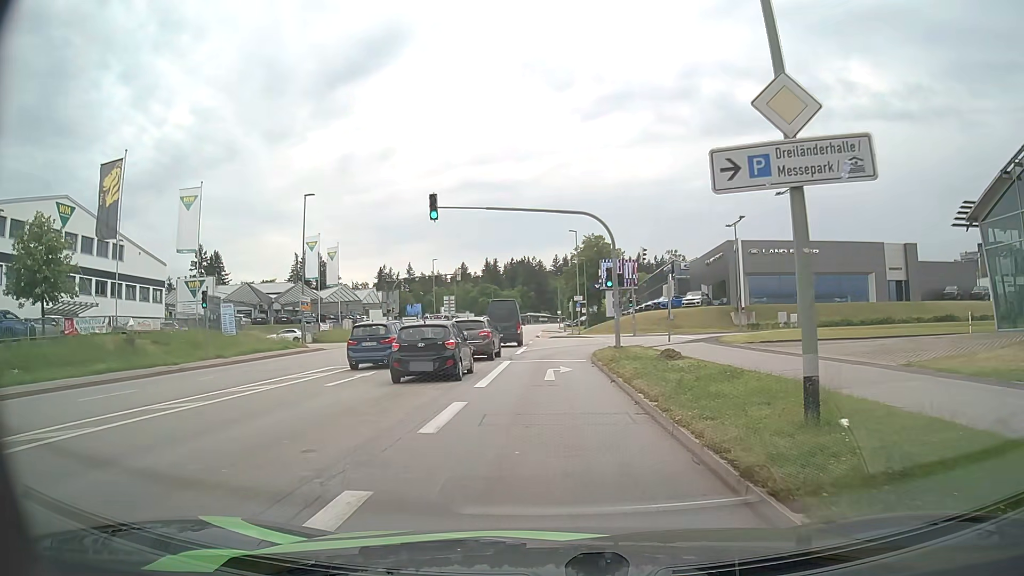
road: tertiary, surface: asphalt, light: Day
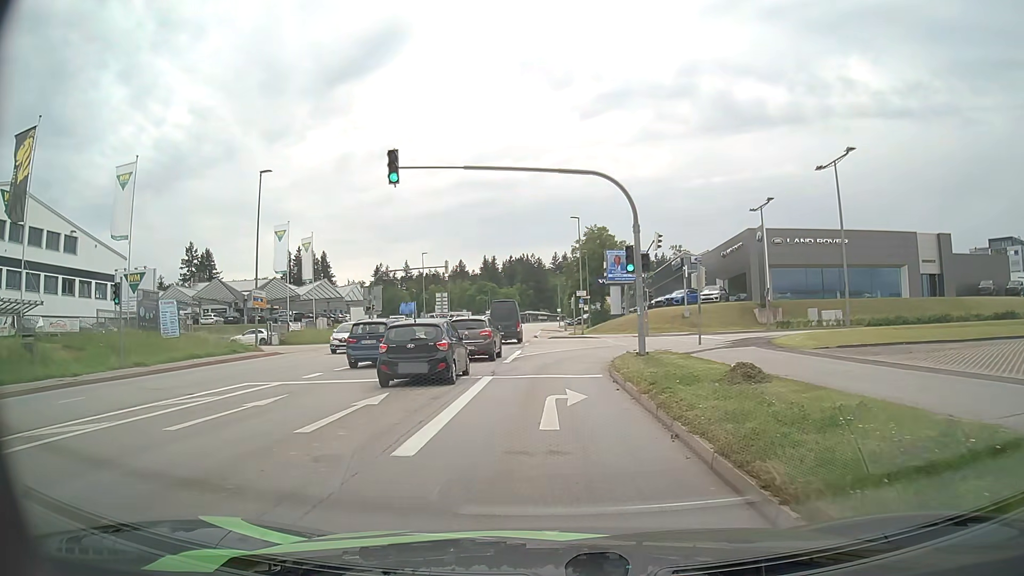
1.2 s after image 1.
(0.0, +7.4) m; +1°
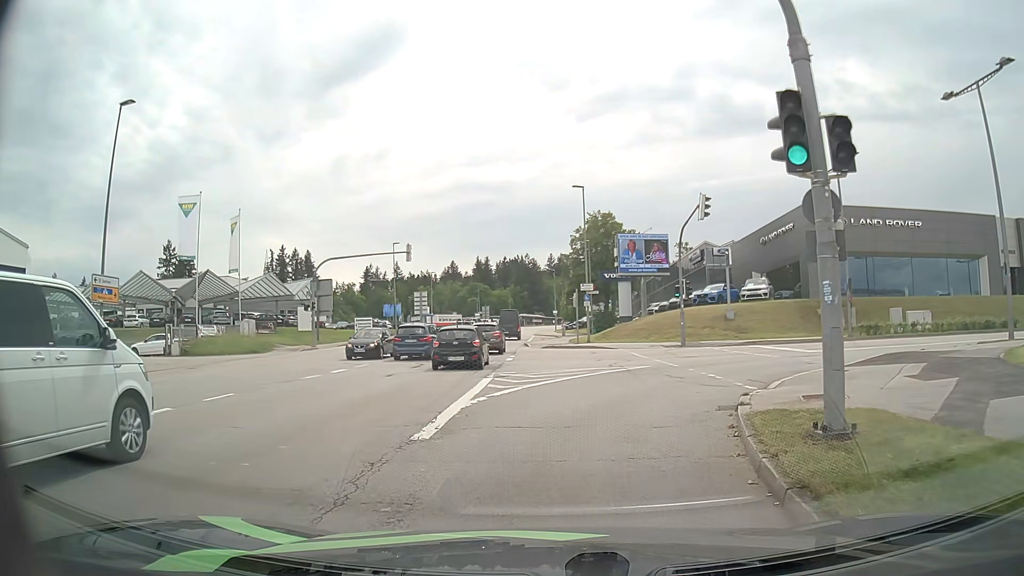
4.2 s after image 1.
(-0.1, +14.4) m; 0°
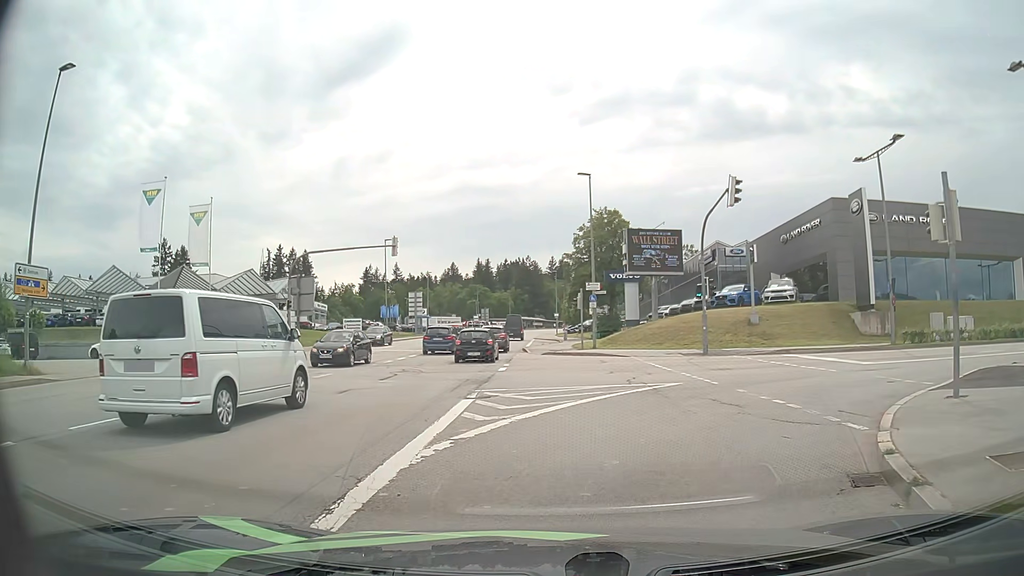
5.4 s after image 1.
(0.0, +4.7) m; +1°
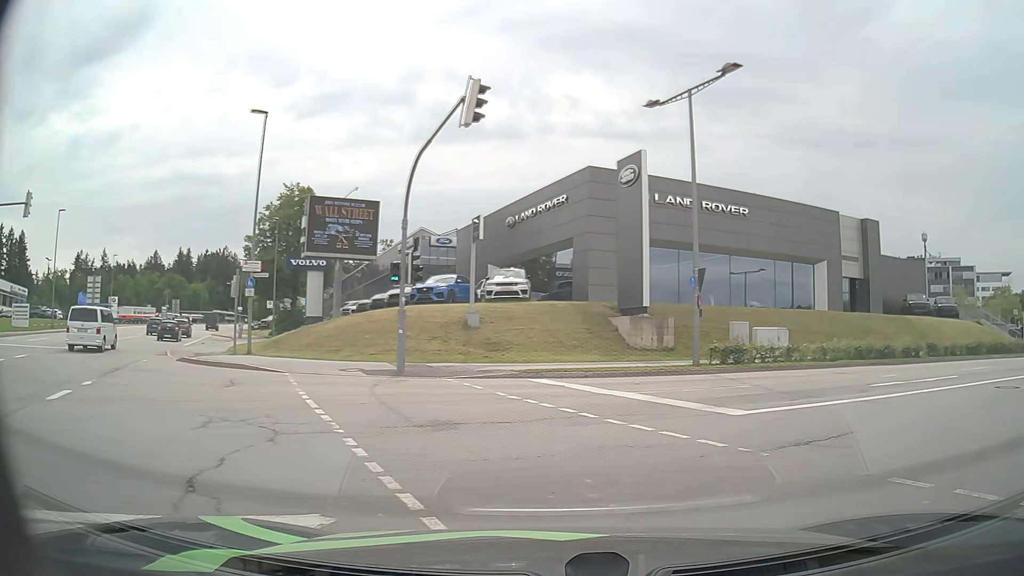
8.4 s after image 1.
(+1.5, +10.8) m; +24°
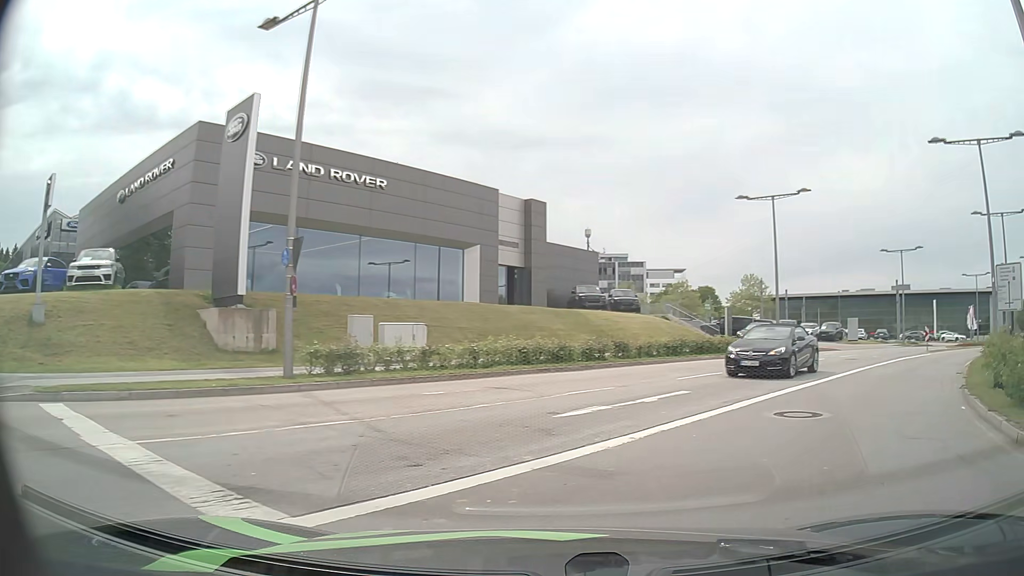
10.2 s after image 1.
(+1.7, +6.2) m; +30°
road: secondary
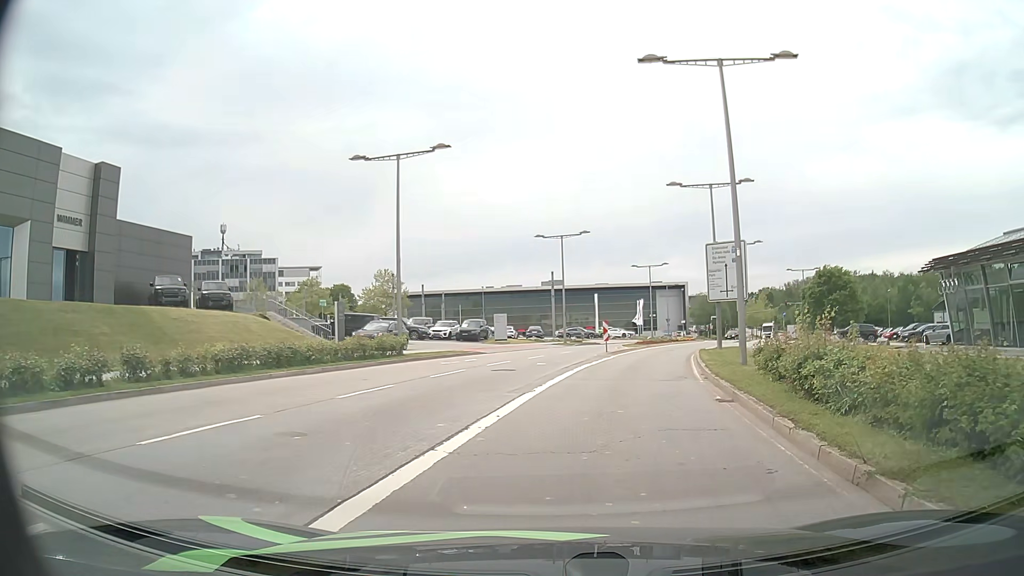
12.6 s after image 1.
(+3.2, +9.2) m; +31°
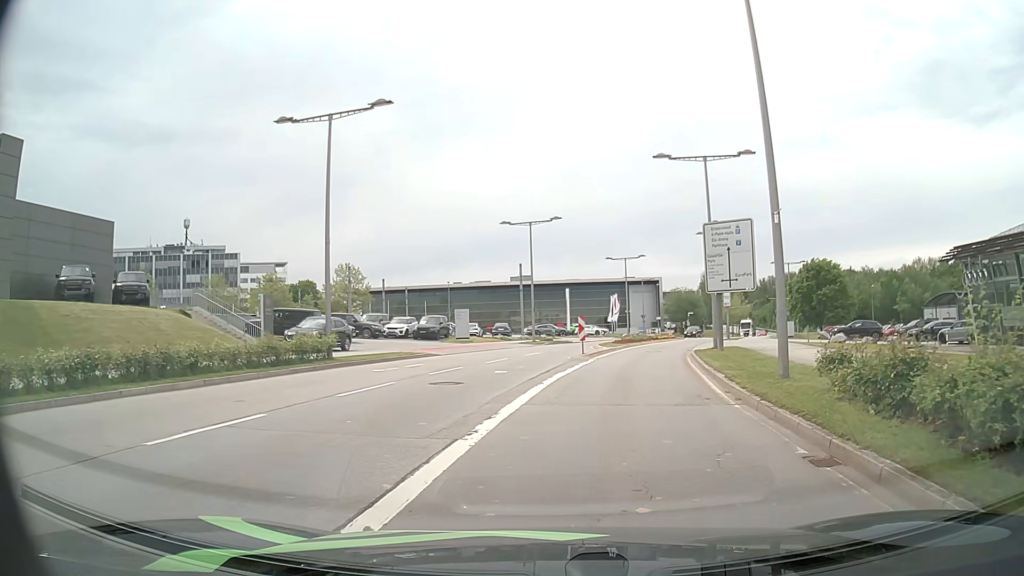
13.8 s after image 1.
(+0.2, +5.8) m; +3°
(+1, +10) (+3, +20) (+5, +30) (+7, +39) (+10, +49) (+13, +58) (+16, +68) (+20, +77) (+25, +86) (+29, +95) m
